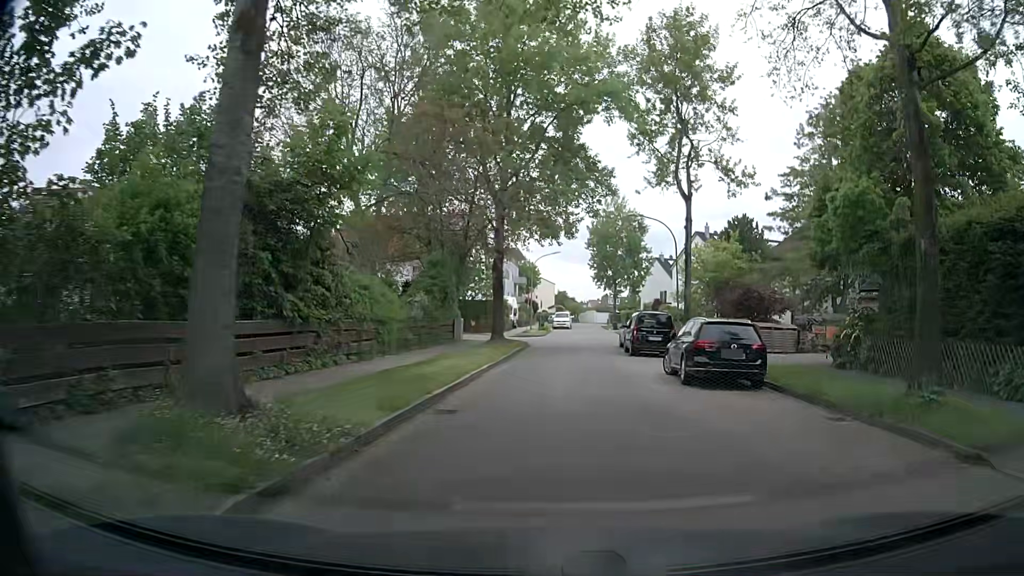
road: residential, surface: asphalt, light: Day
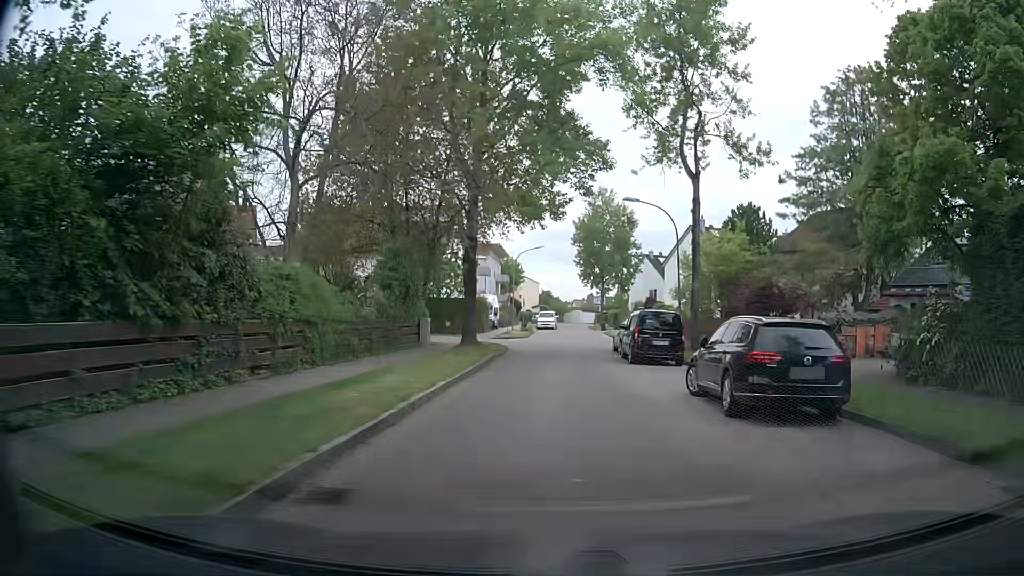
(+0.1, +4.9) m; +1°
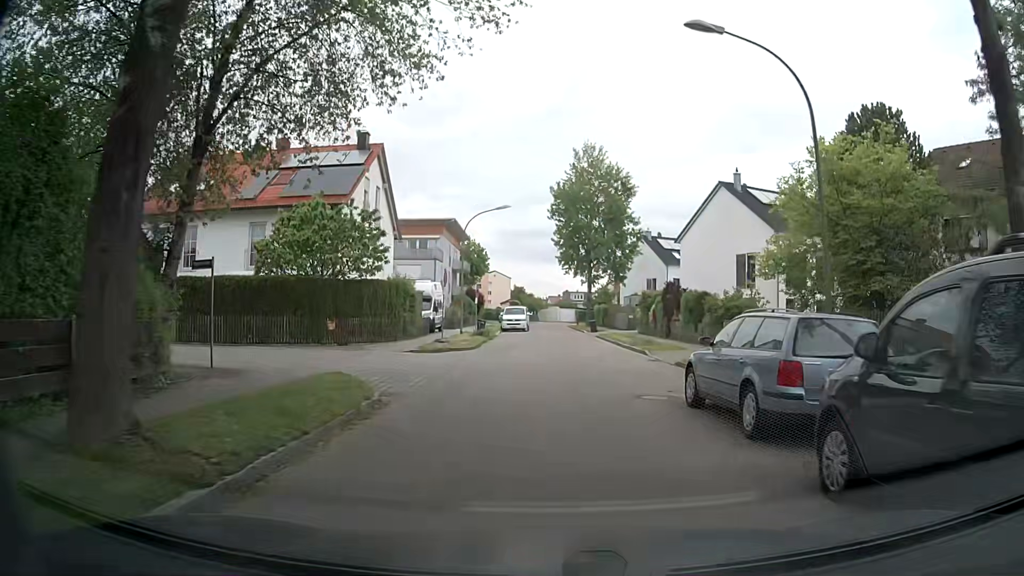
(+0.6, +20.2) m; +3°
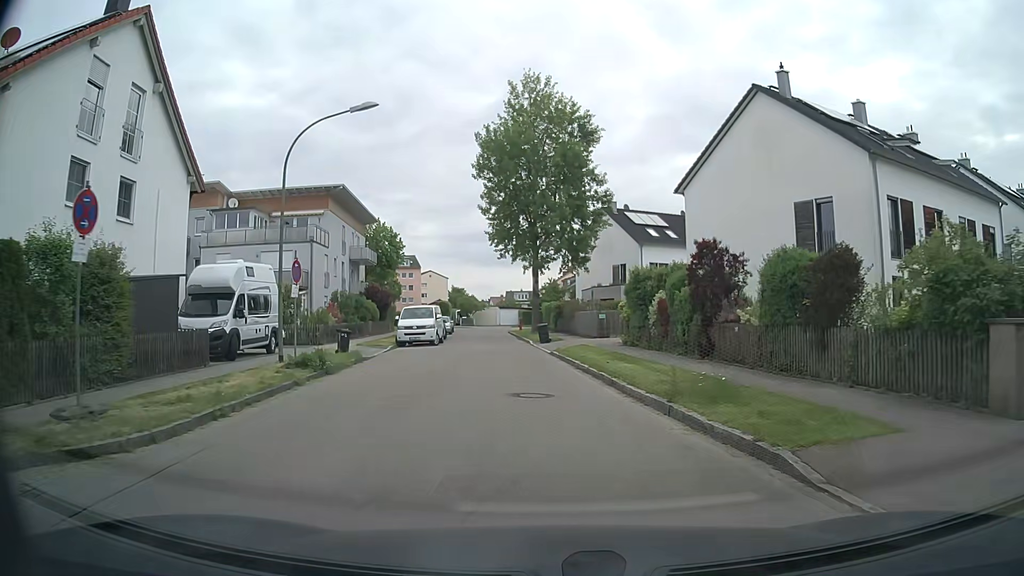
(+0.9, +19.7) m; +5°
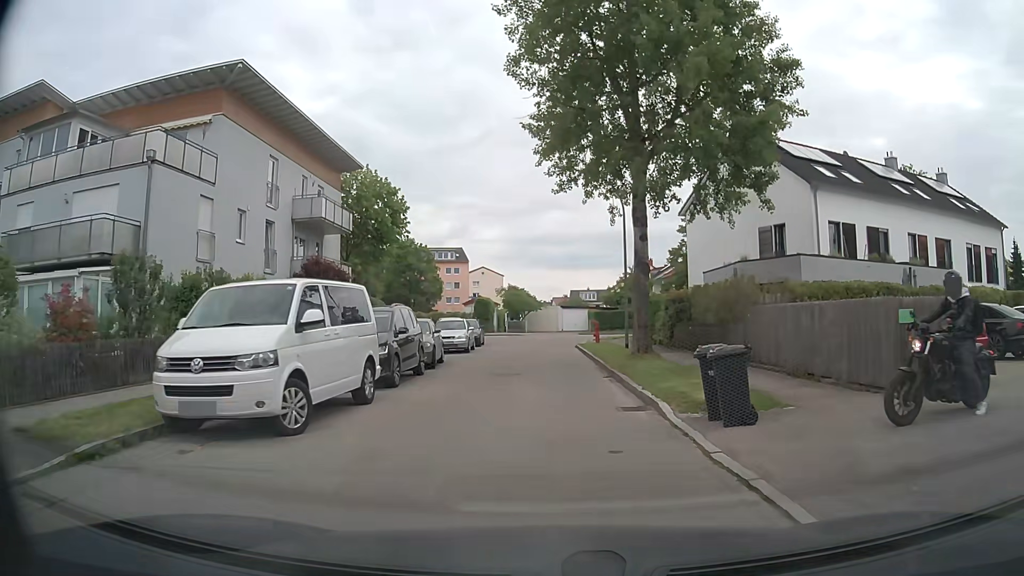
(-1.7, +24.8) m; -6°
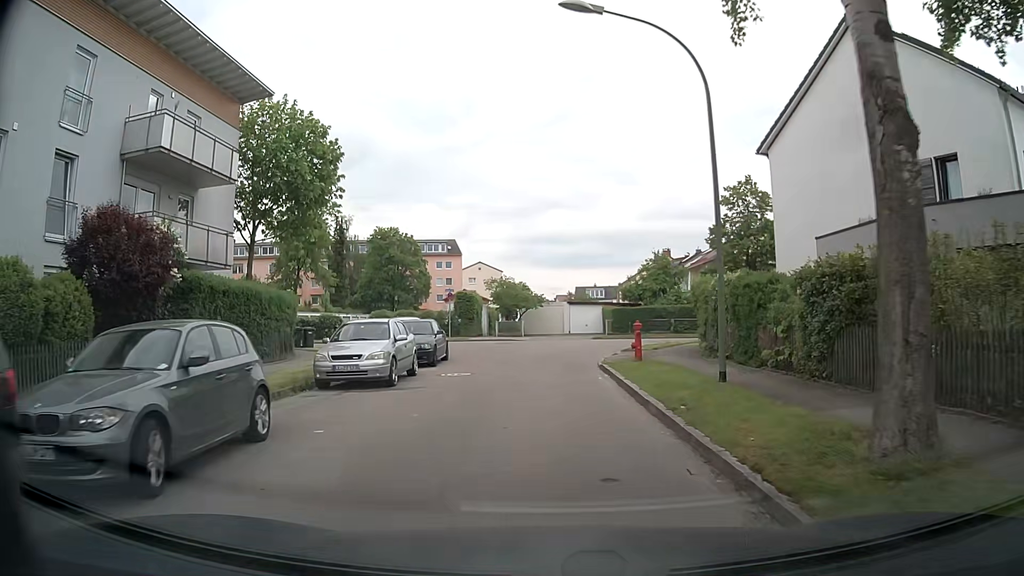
(-0.1, +14.2) m; -1°
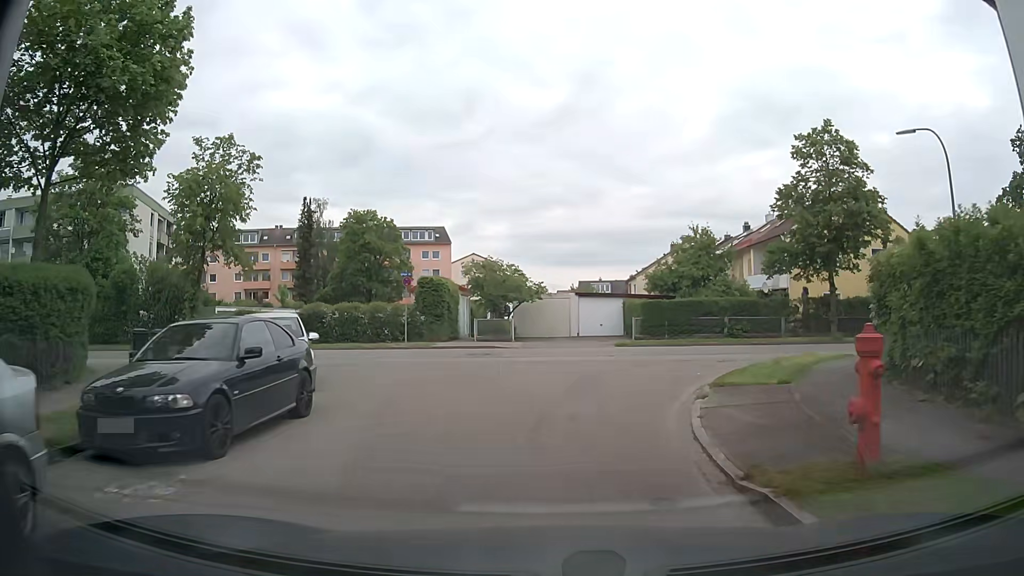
(0.0, +13.6) m; -1°
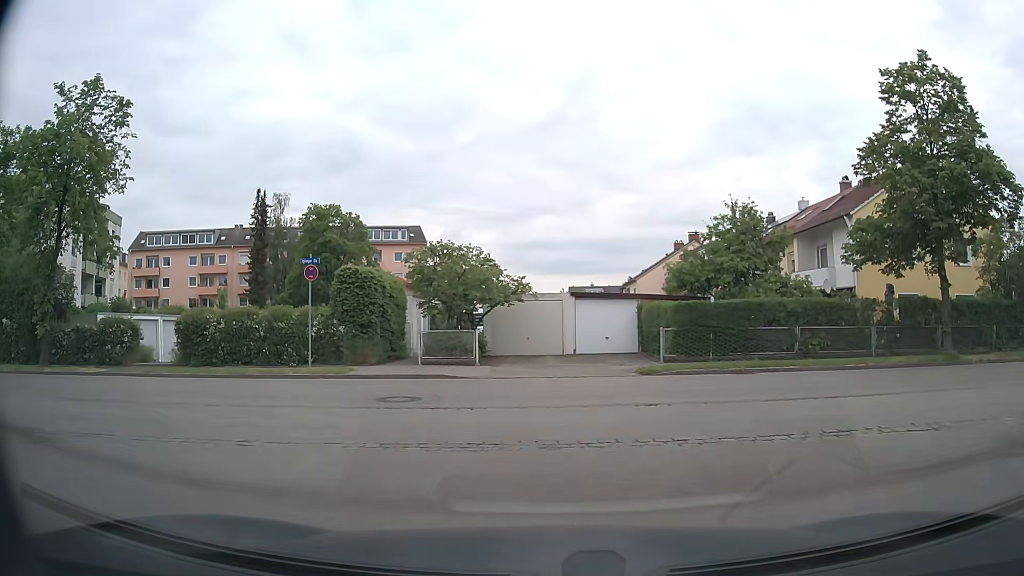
(+0.2, +10.5) m; +1°
